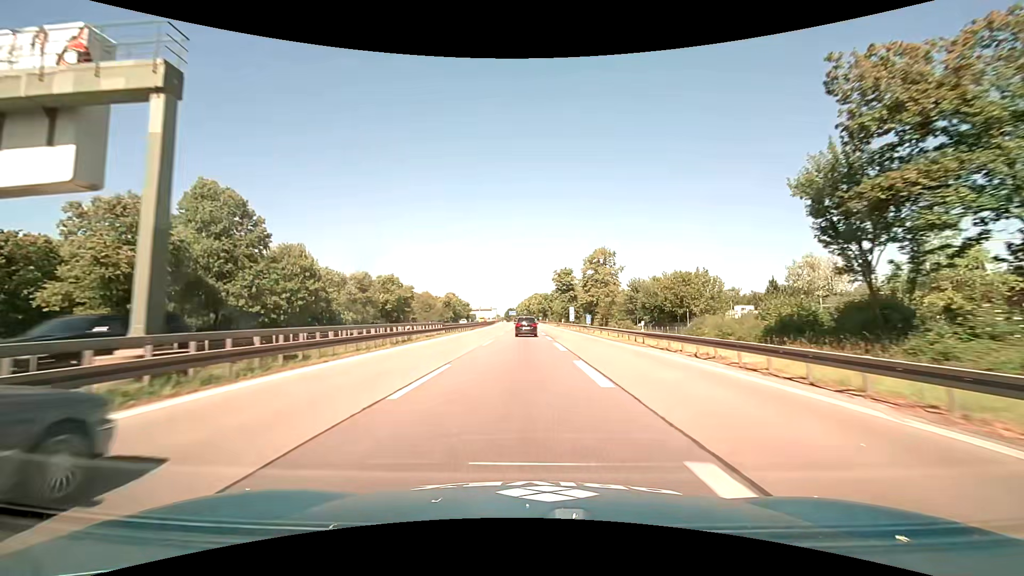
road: motorway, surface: asphalt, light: Day
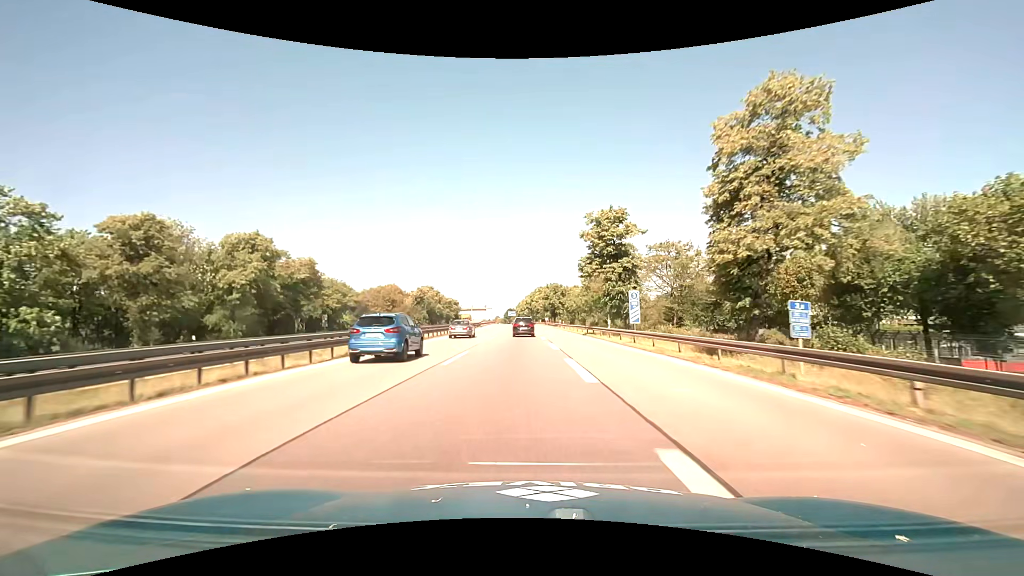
(-0.1, +47.6) m; 0°
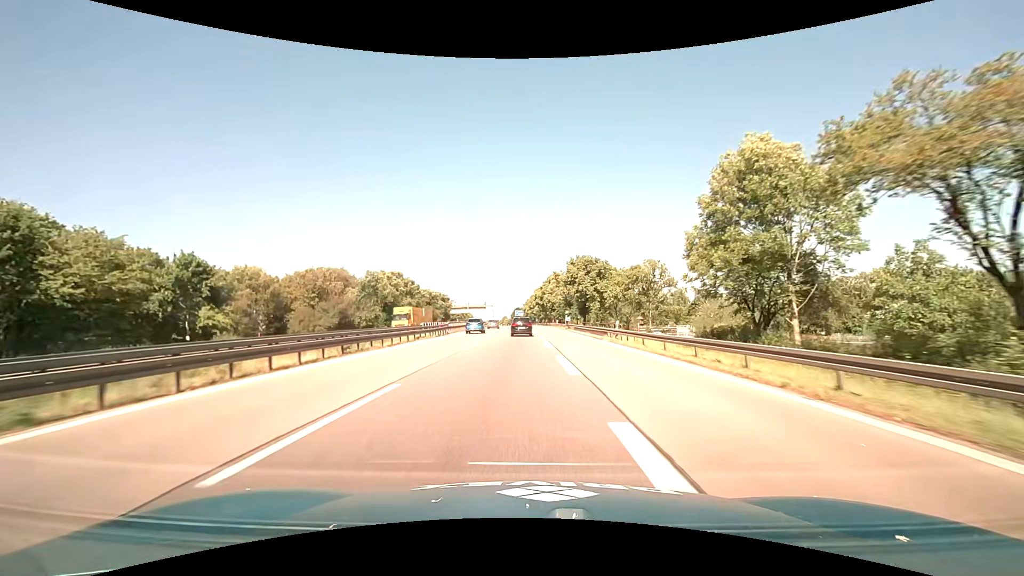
(-0.2, +46.7) m; -1°
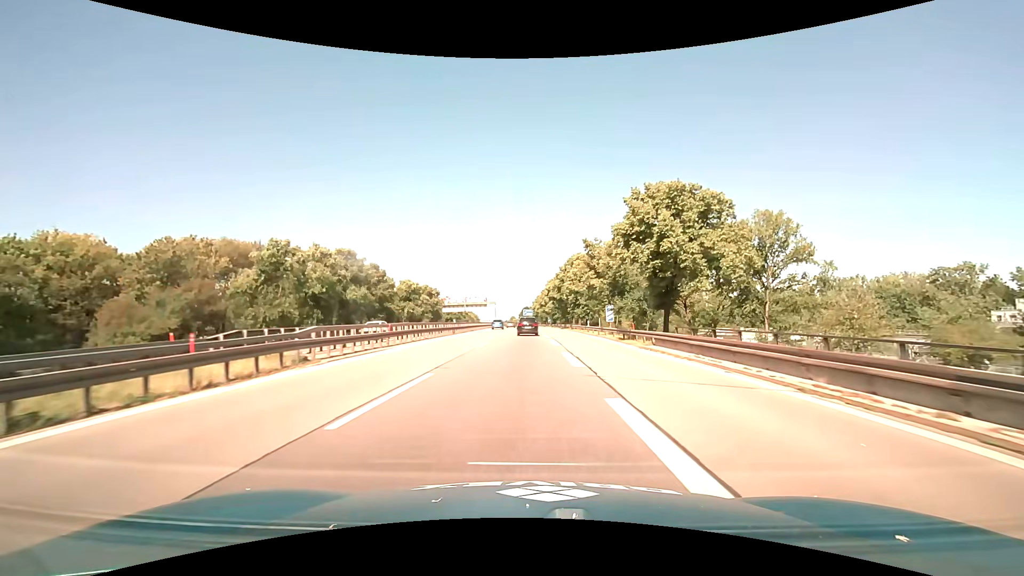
(-0.5, +34.2) m; -1°
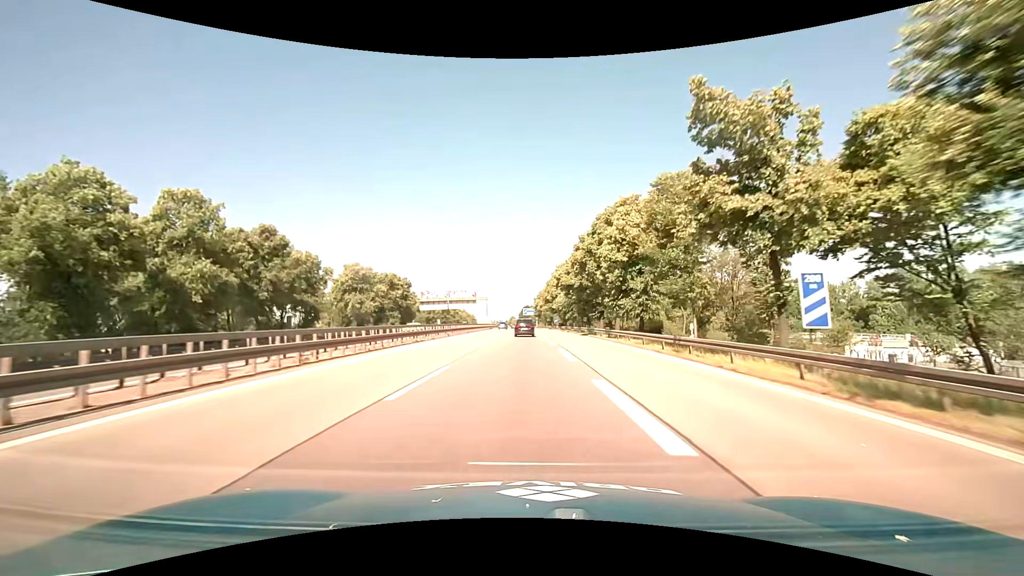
(0.0, +33.5) m; 0°
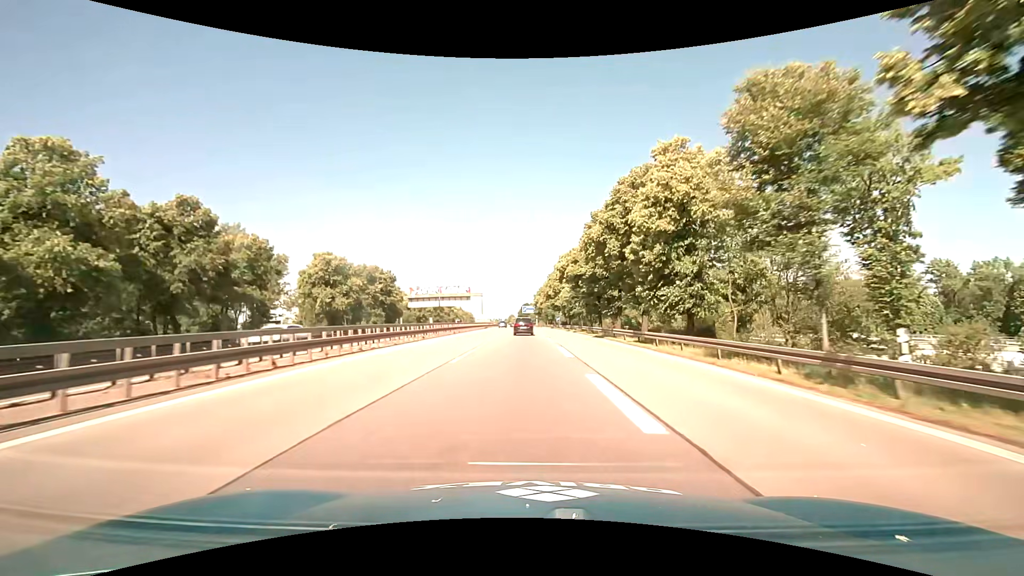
(+0.1, +11.0) m; +1°
